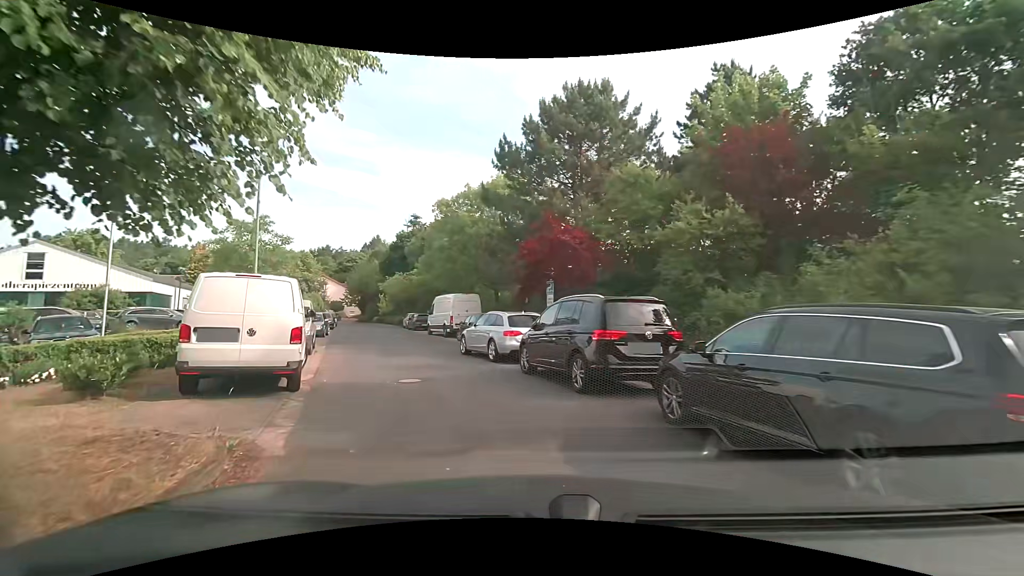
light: Day
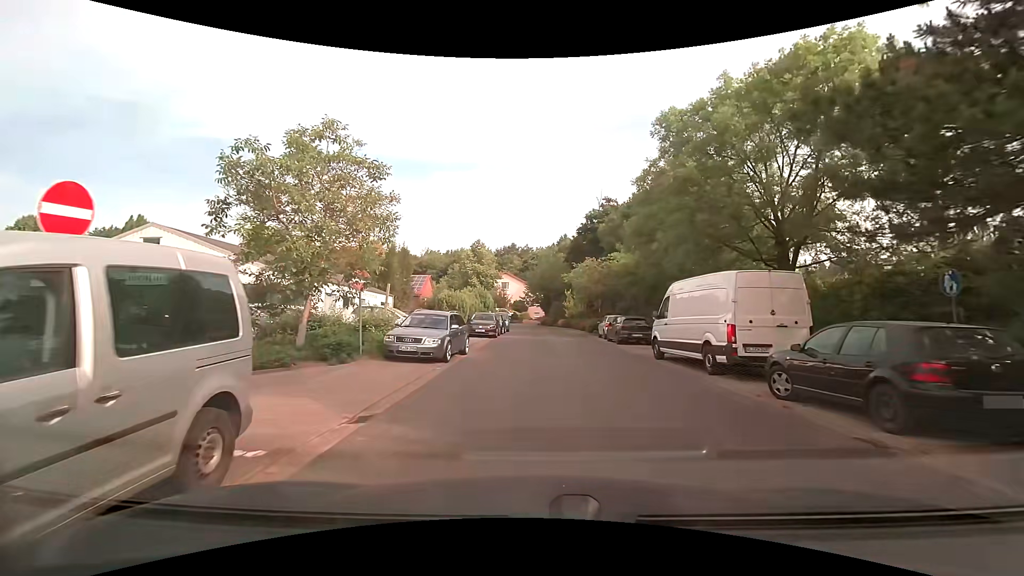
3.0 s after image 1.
(-4.1, +16.2) m; -21°
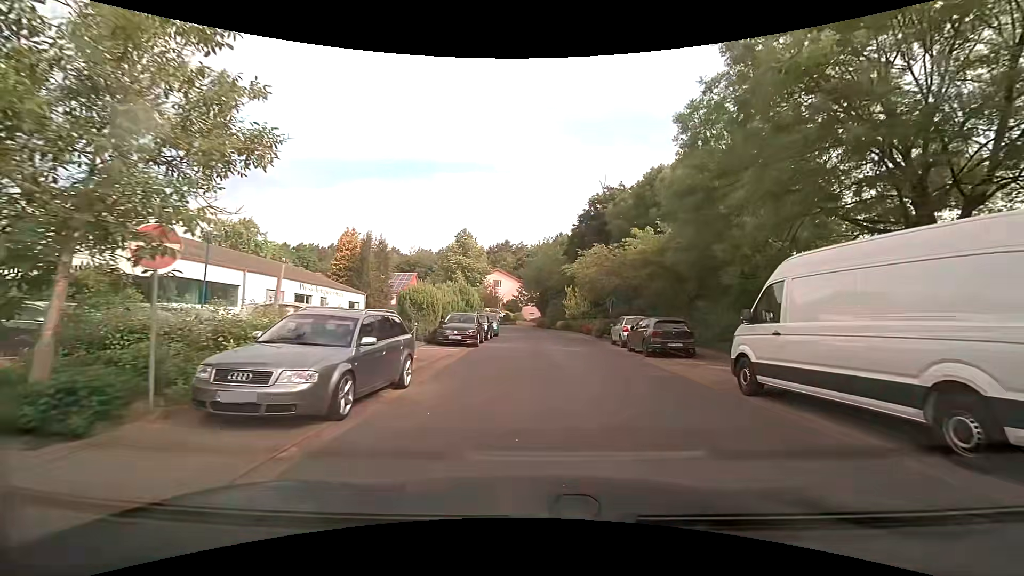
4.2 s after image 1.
(0.0, +7.6) m; 0°
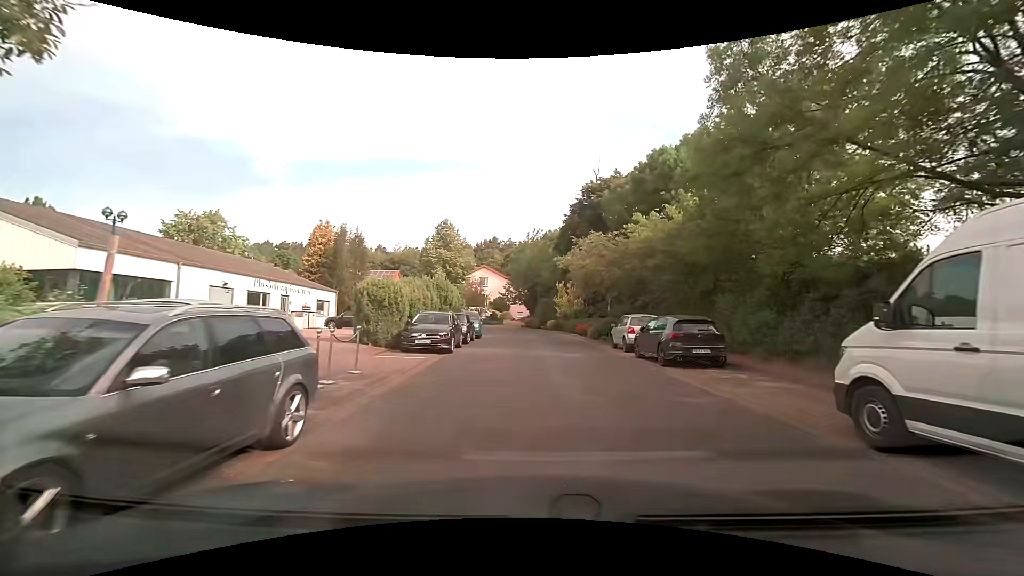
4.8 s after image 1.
(+0.1, +4.0) m; +2°
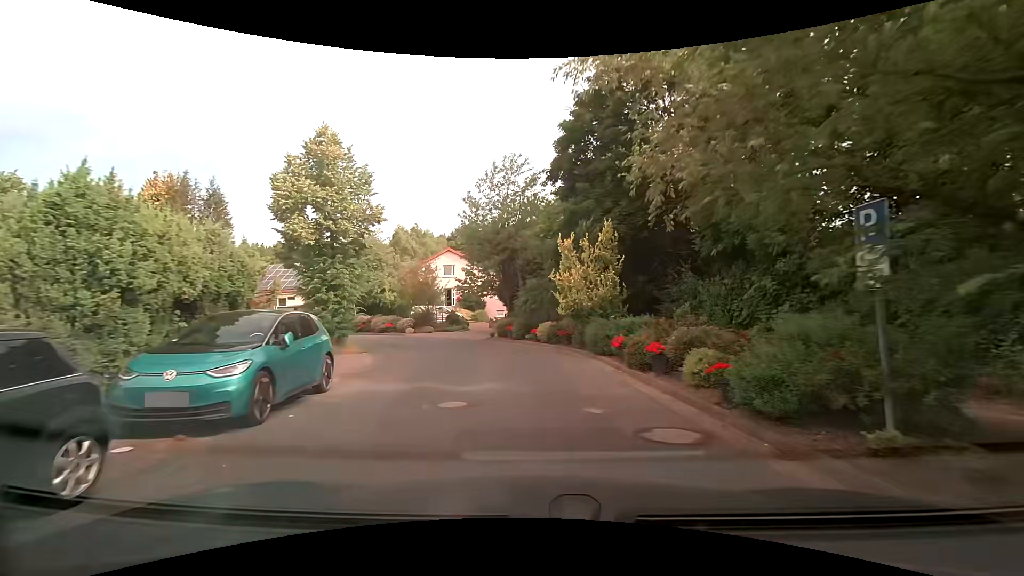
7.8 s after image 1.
(+0.6, +21.7) m; +1°
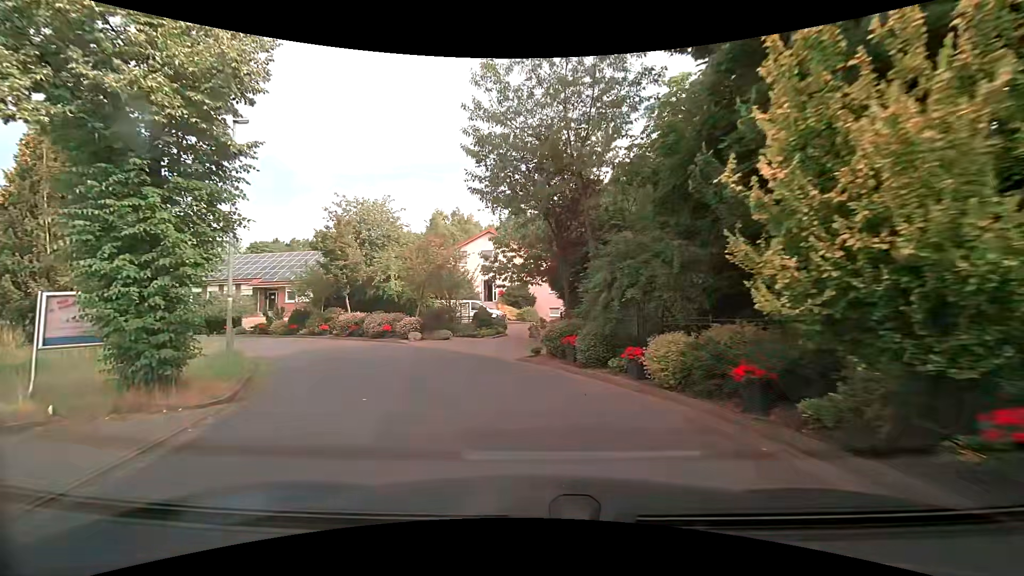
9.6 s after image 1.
(-0.6, +12.6) m; -6°
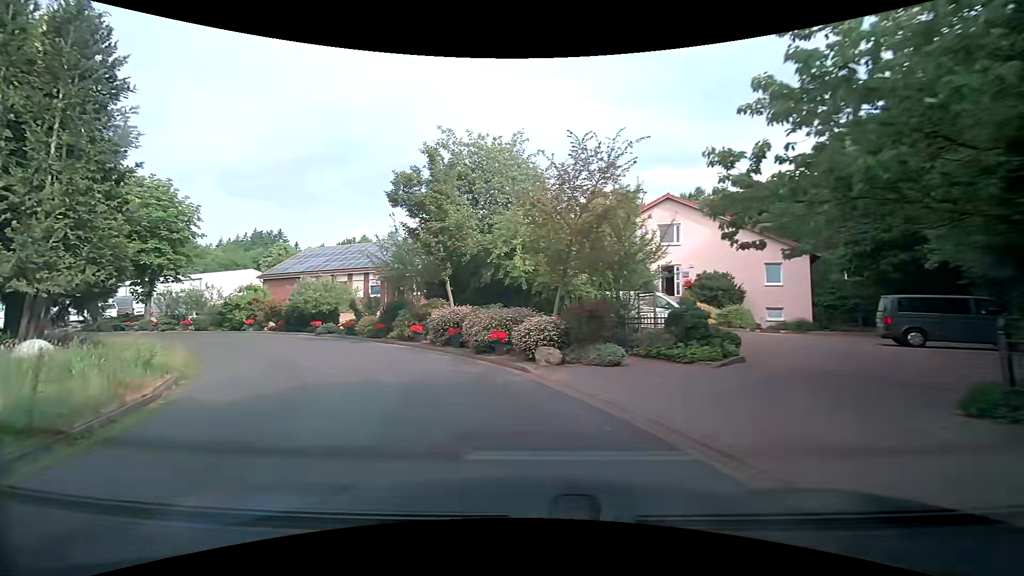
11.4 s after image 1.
(-1.7, +12.0) m; -17°
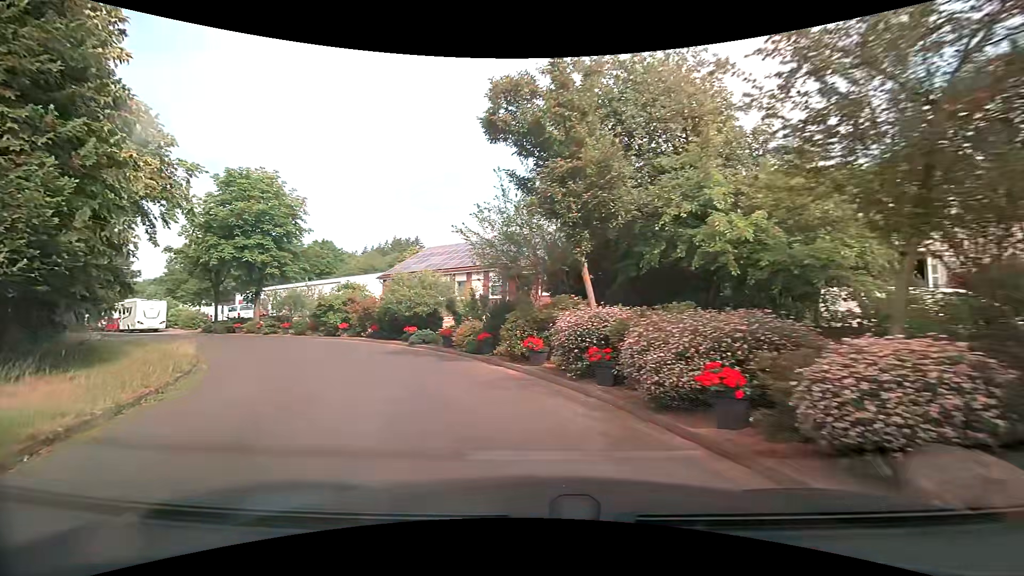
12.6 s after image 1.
(-1.0, +7.2) m; -16°
(-2, +10) (-7, +18) (-15, +25) (-23, +31) (-31, +37) (-39, +42) (-47, +48) (-55, +54) (-63, +60) (-72, +65) m
